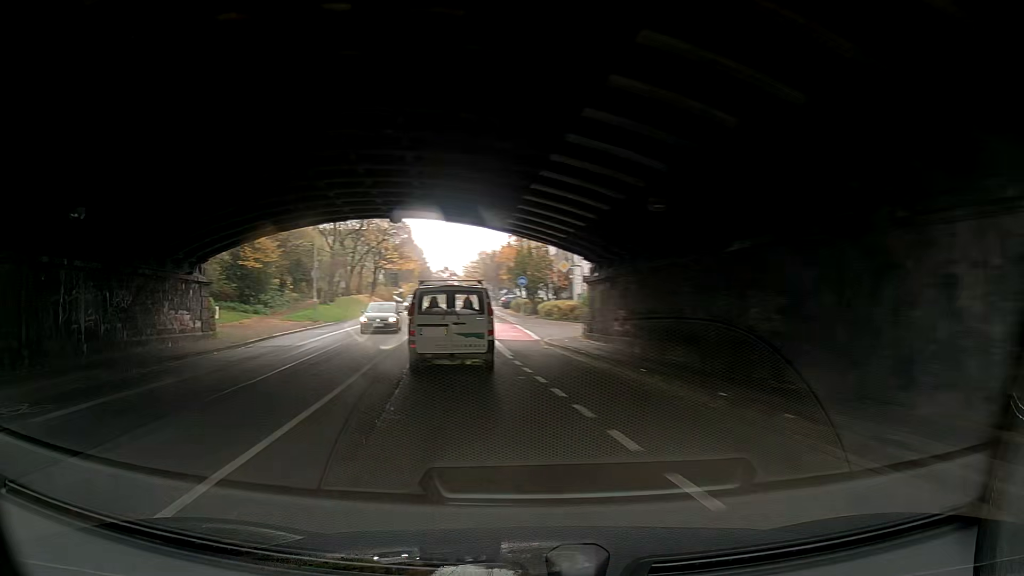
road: secondary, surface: asphalt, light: Day
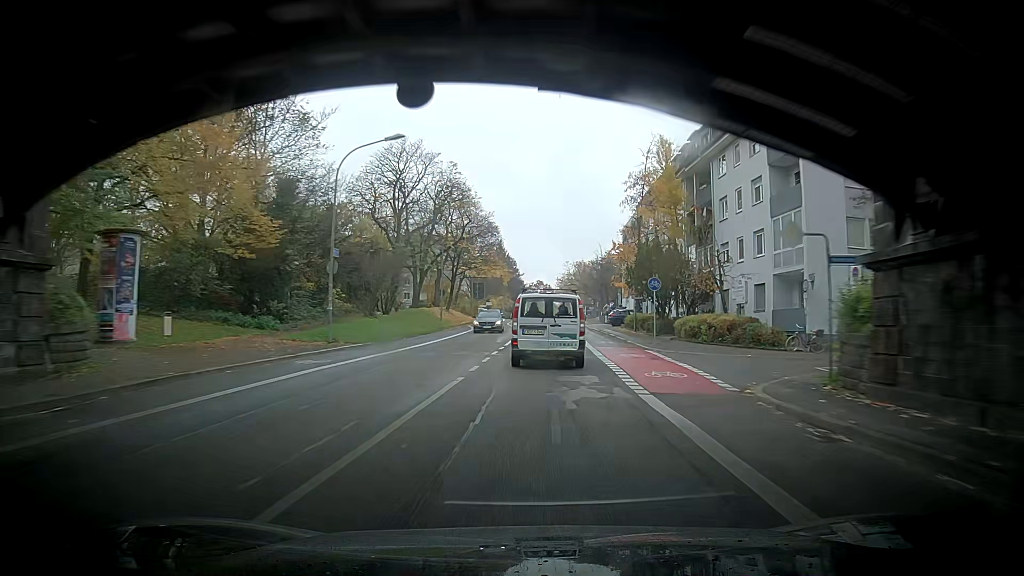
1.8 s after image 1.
(-0.4, +16.0) m; -9°
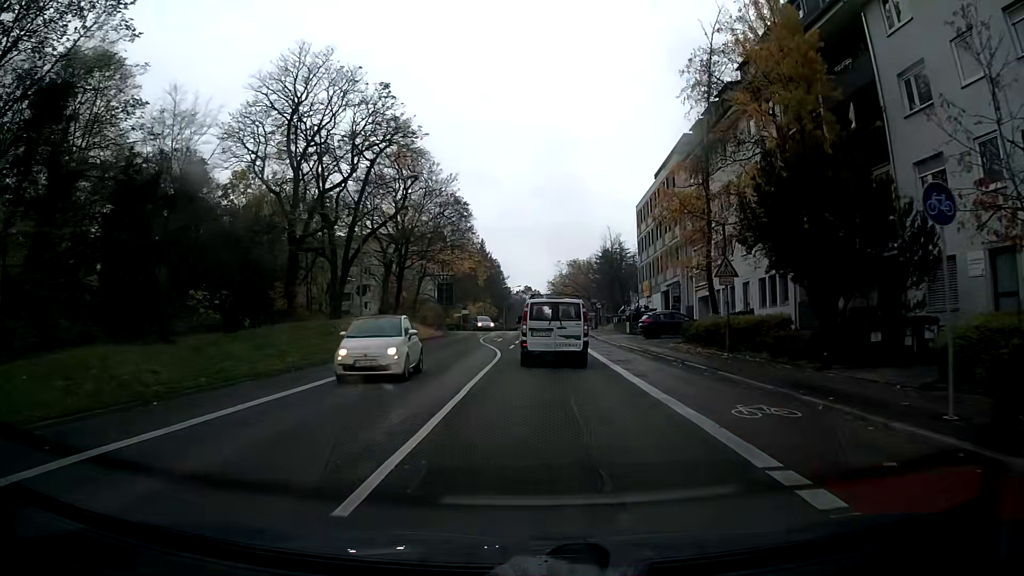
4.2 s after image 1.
(+0.6, +23.6) m; +3°
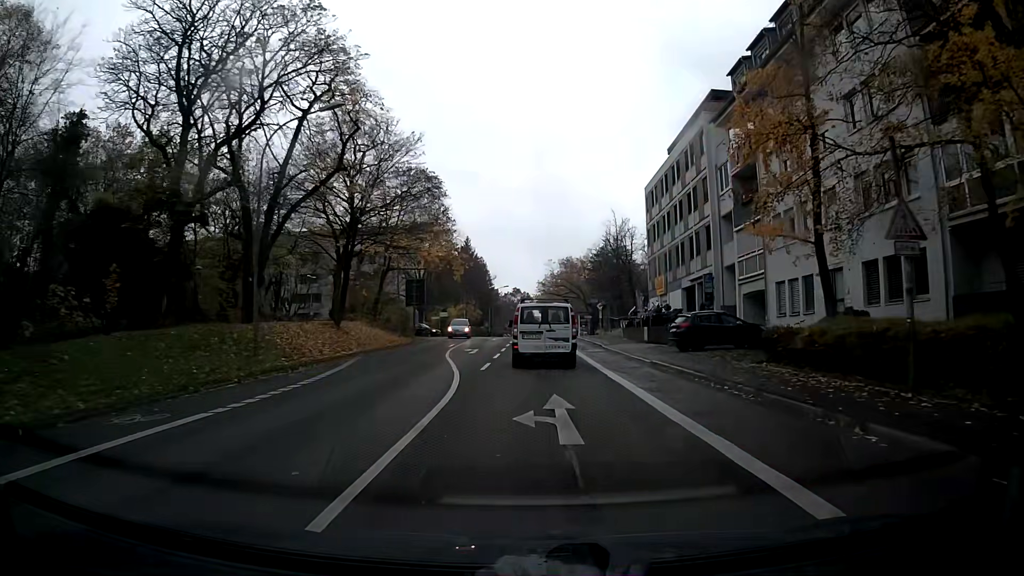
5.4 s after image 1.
(+0.1, +11.8) m; +1°
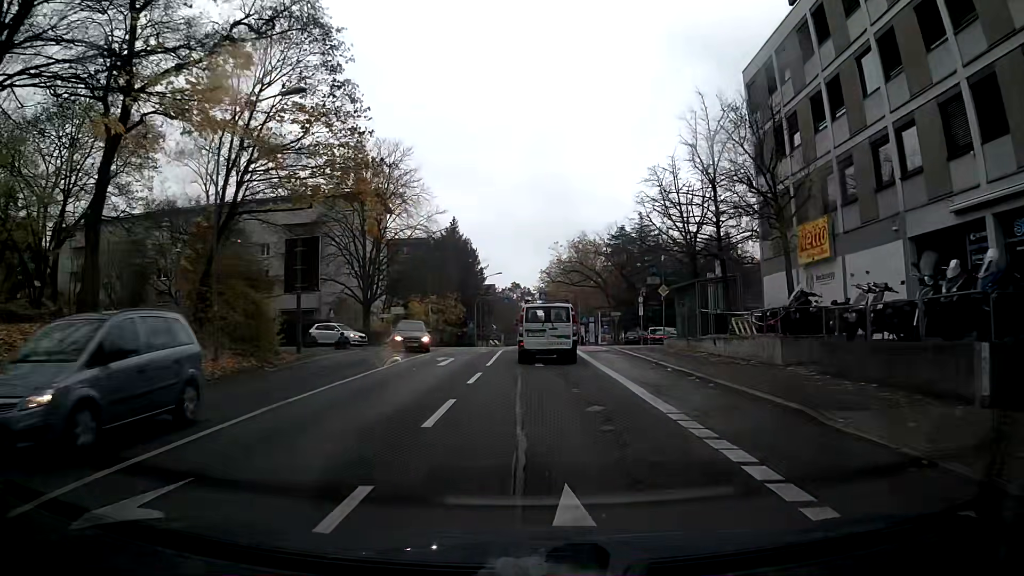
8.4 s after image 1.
(+0.1, +28.6) m; 0°
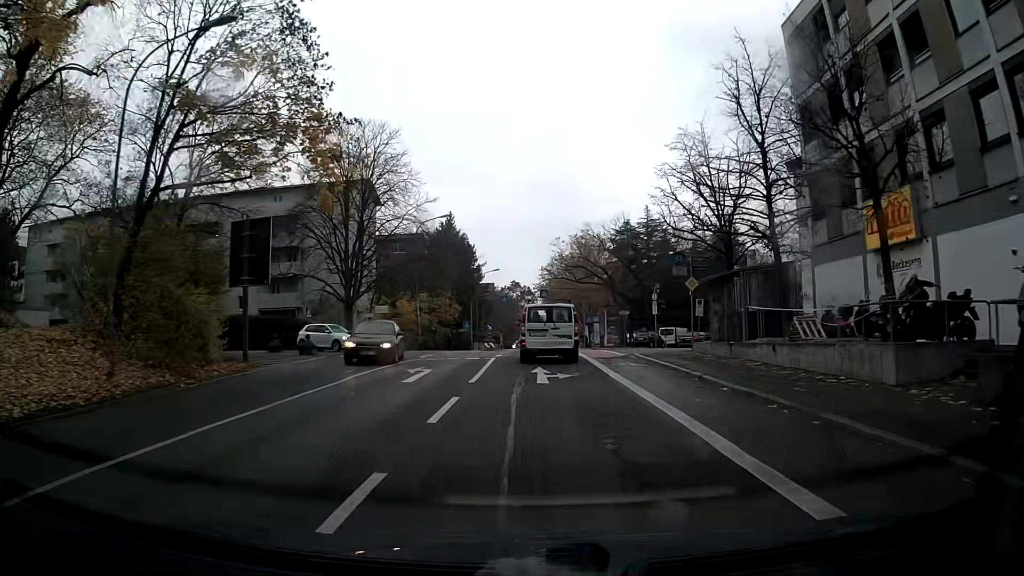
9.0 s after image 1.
(0.0, +5.6) m; 0°
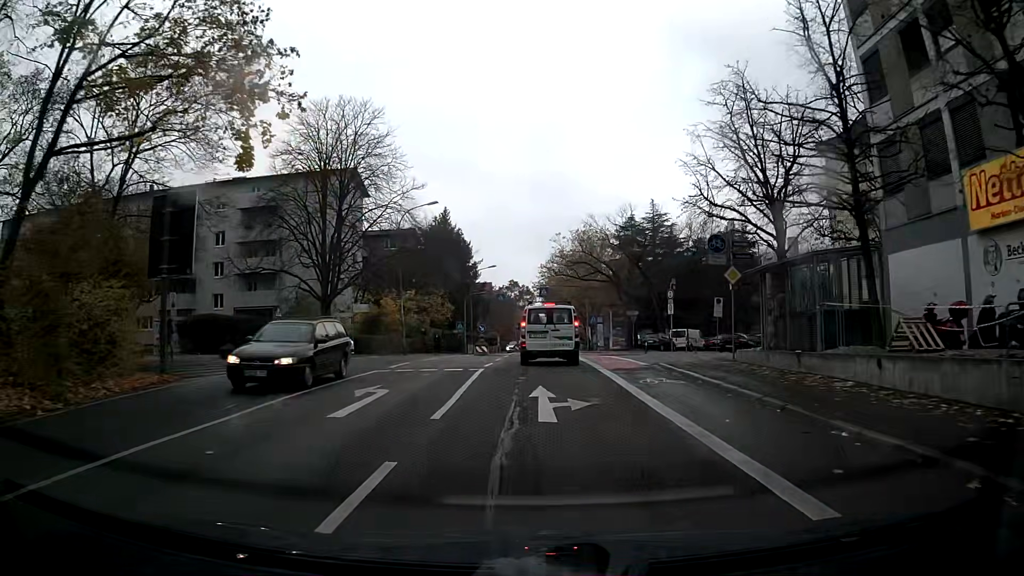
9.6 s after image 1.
(0.0, +5.5) m; 0°
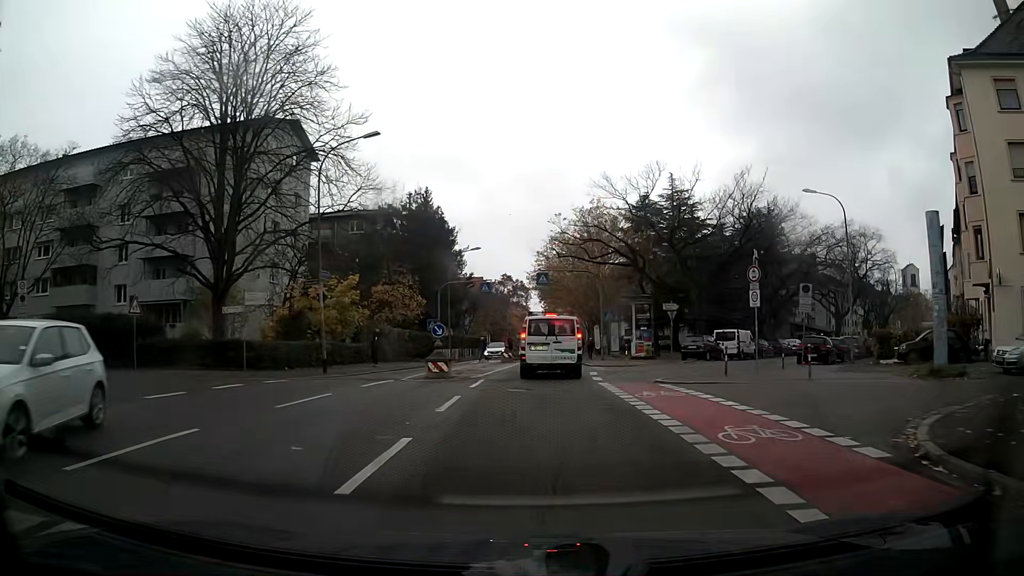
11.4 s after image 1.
(+0.2, +15.6) m; +1°
(0, +10) (0, +20) (0, +30) (+1, +40) (+1, +50) (+1, +60) (+1, +70) (+2, +80) (+2, +90) (+2, +100) m
